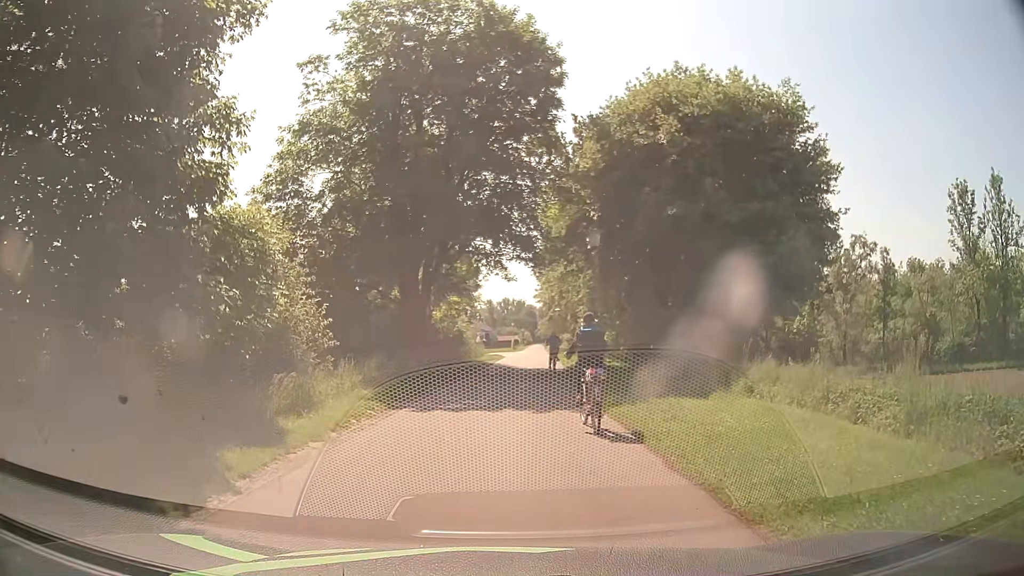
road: residential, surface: asphalt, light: Day
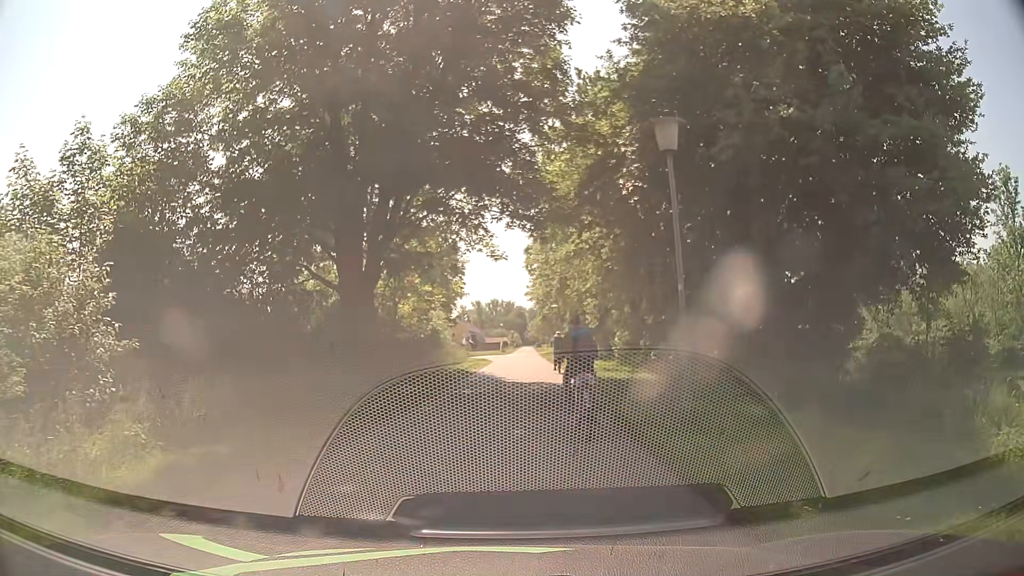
(-0.1, +10.0) m; 0°
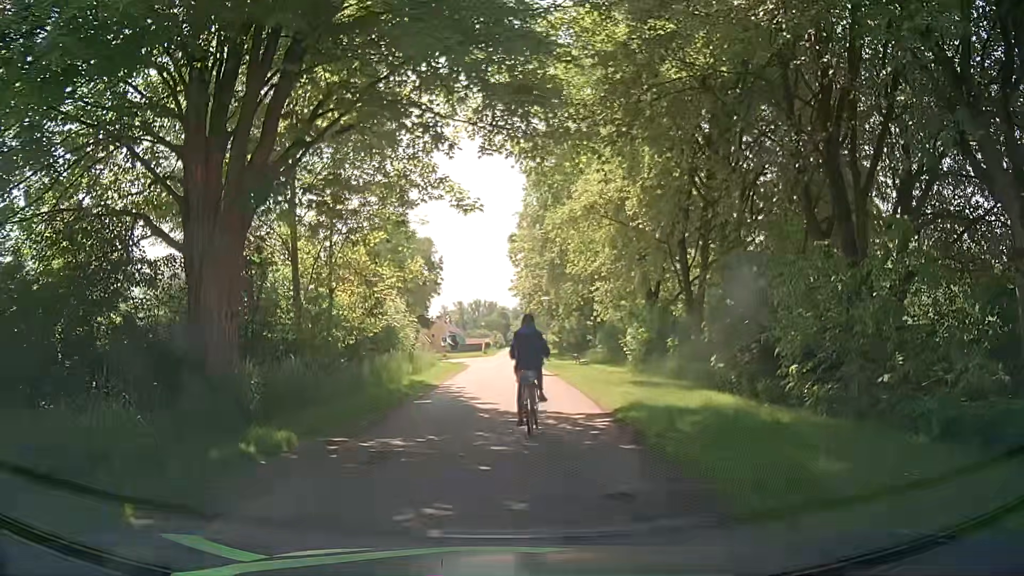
(+0.1, +9.7) m; +1°
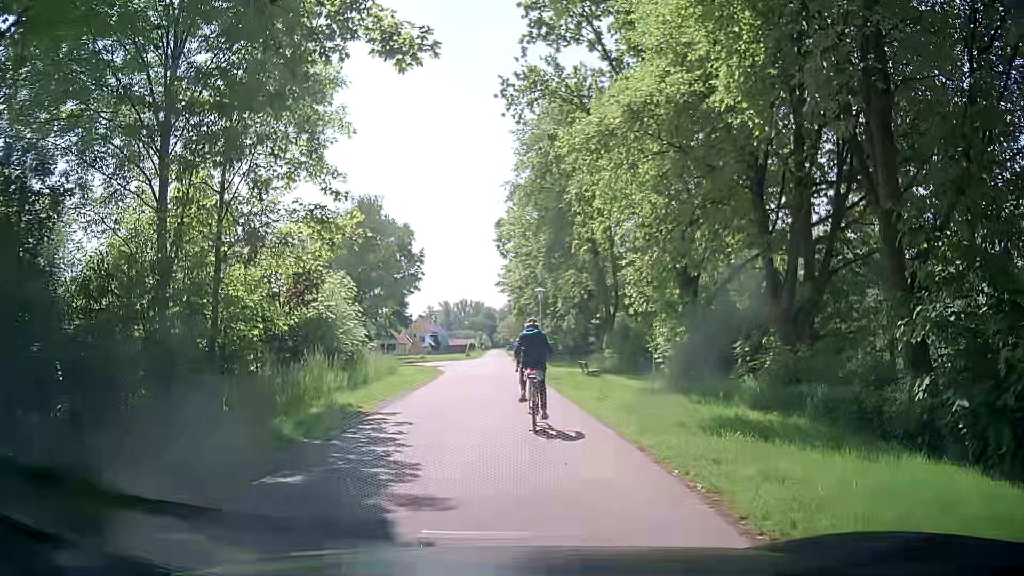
(+0.1, +9.3) m; +1°
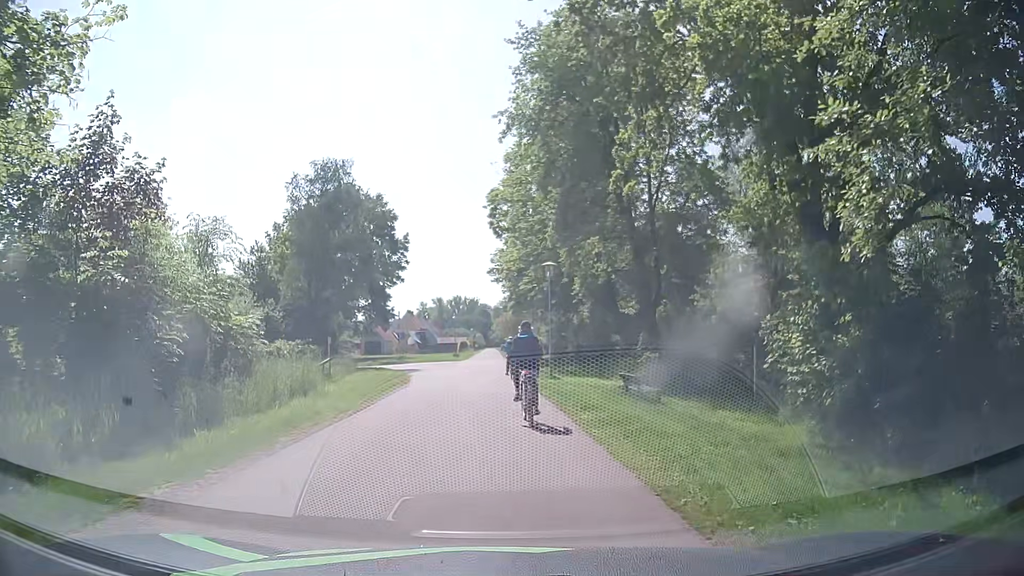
(+0.2, +11.6) m; +1°
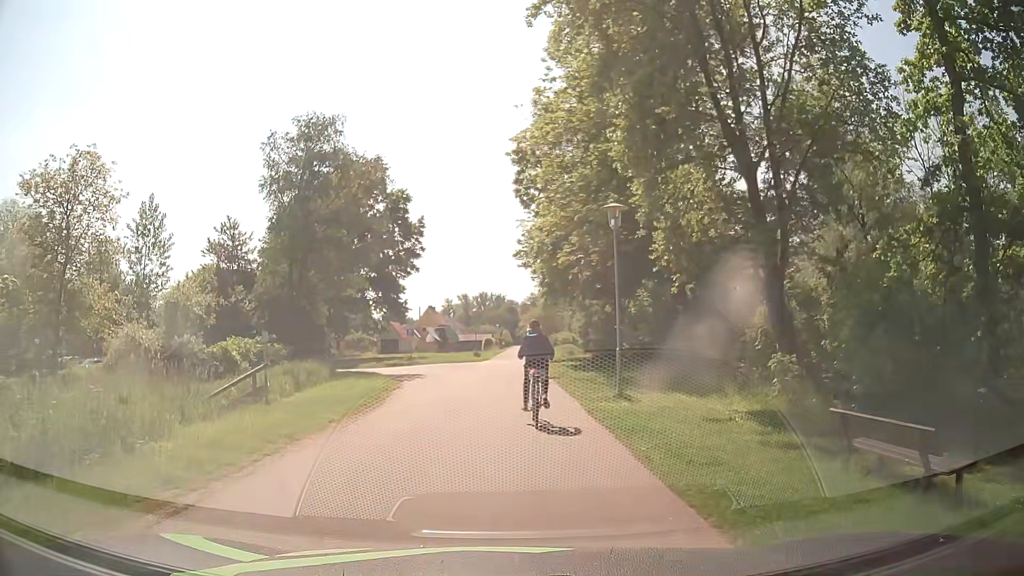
(-0.1, +10.4) m; -2°
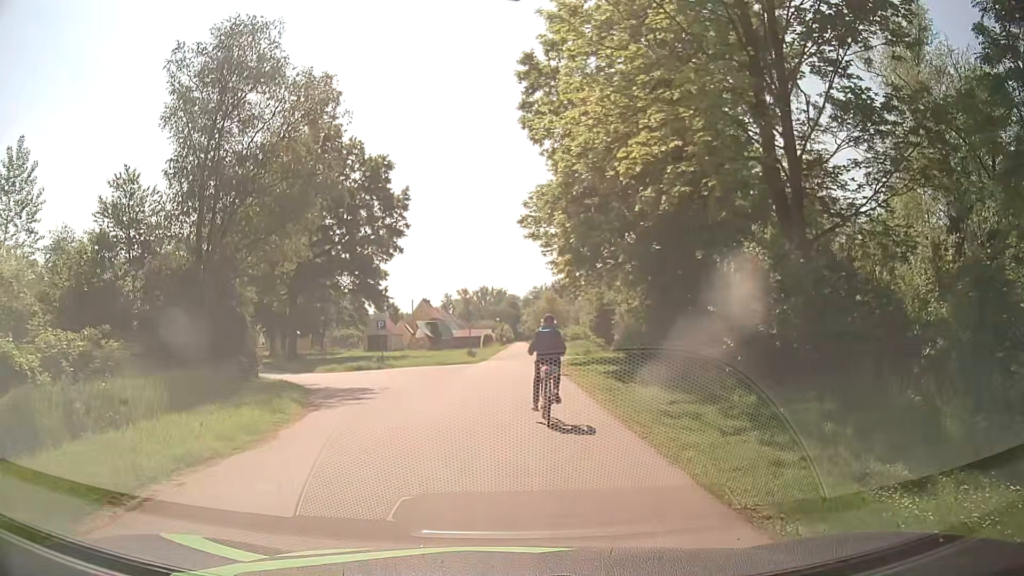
(+0.1, +13.0) m; 0°
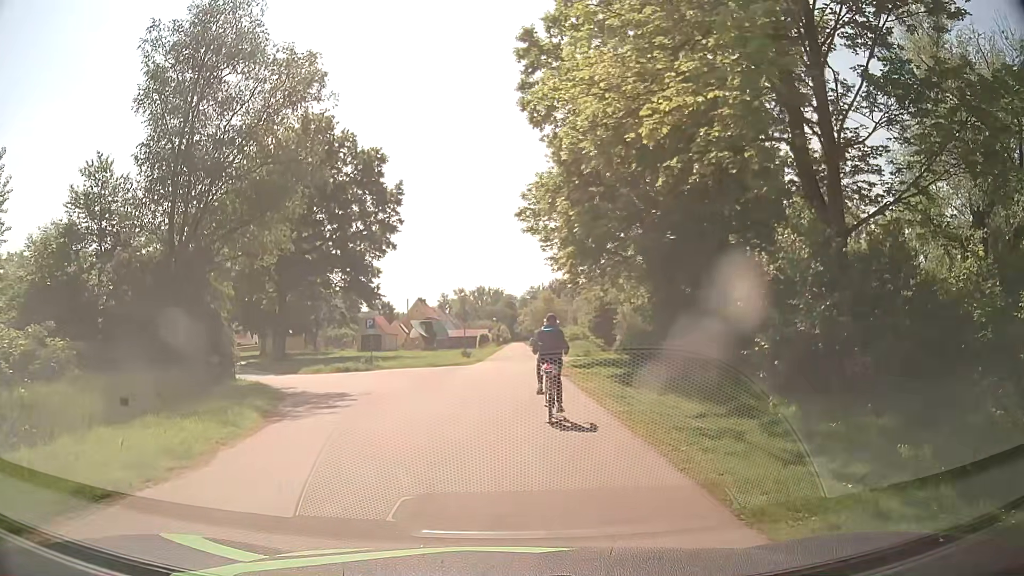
(0.0, +2.3) m; 0°
